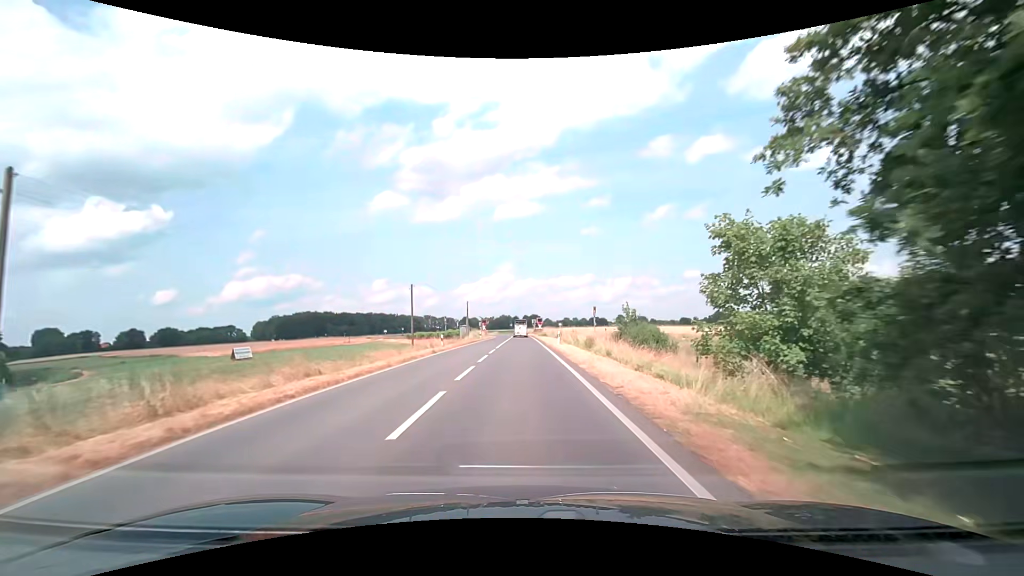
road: secondary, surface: asphalt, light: Day
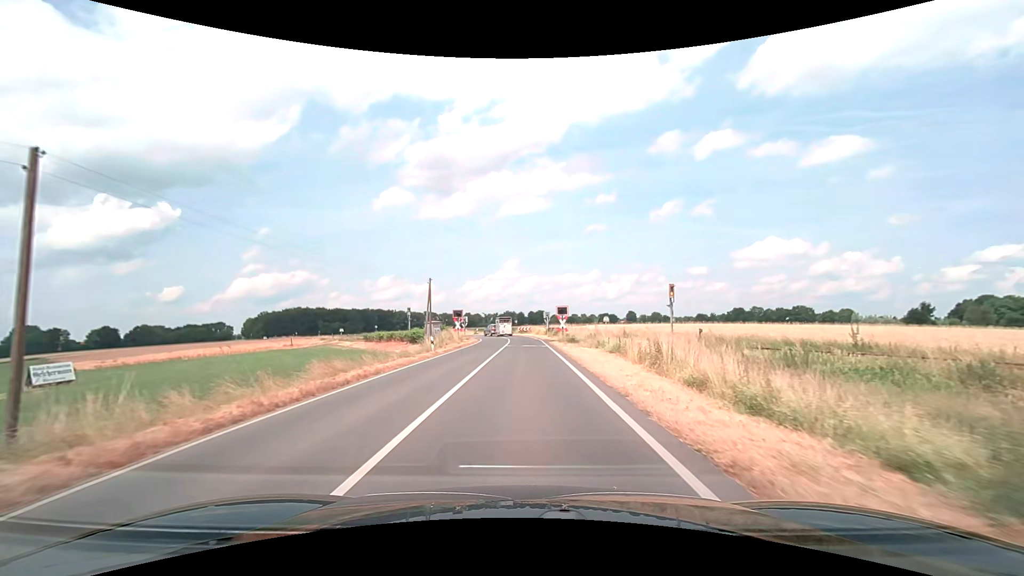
(-0.1, +38.5) m; -1°
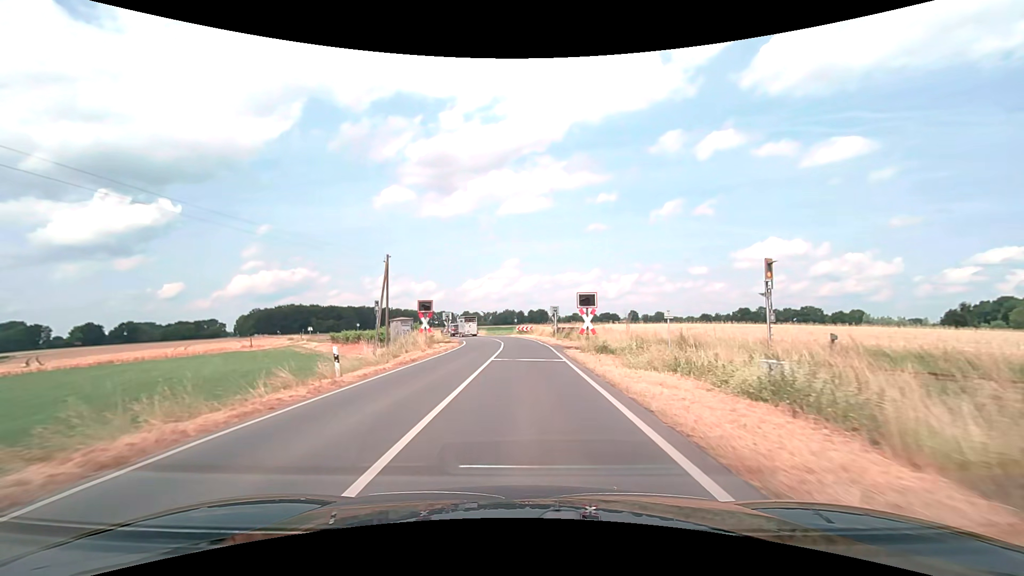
(0.0, +15.5) m; 0°
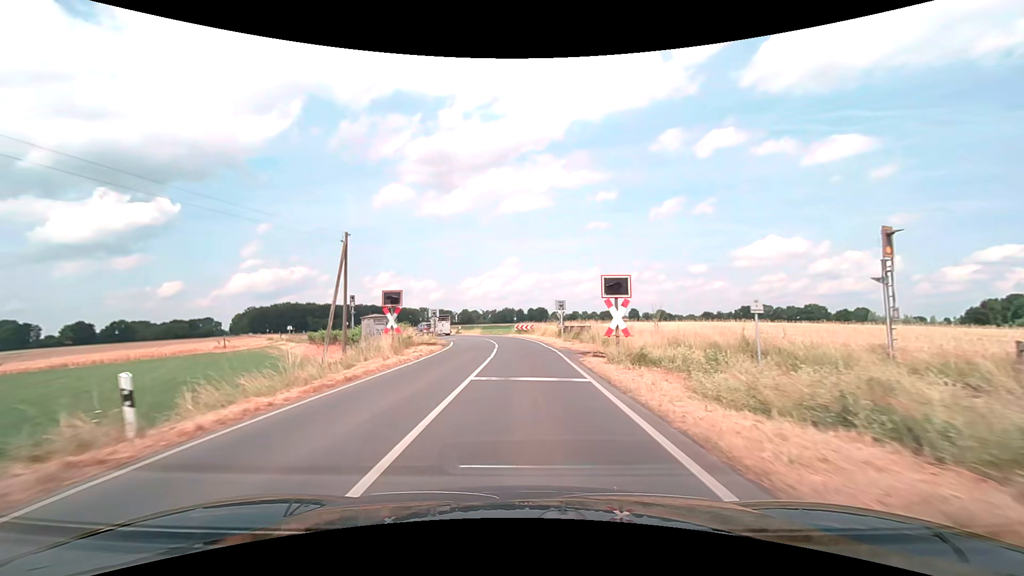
(0.0, +7.8) m; 0°
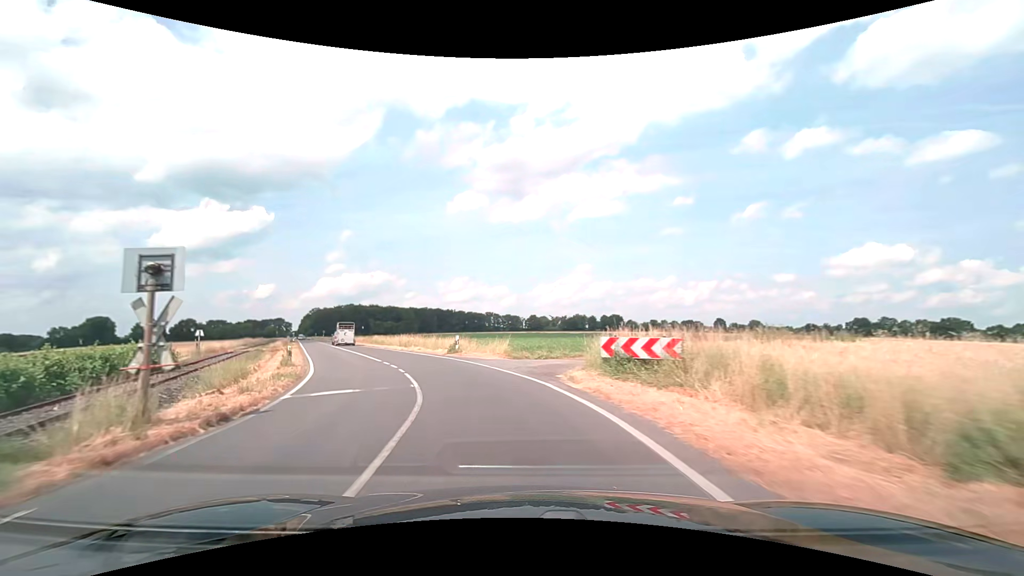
(-0.7, +39.1) m; -8°
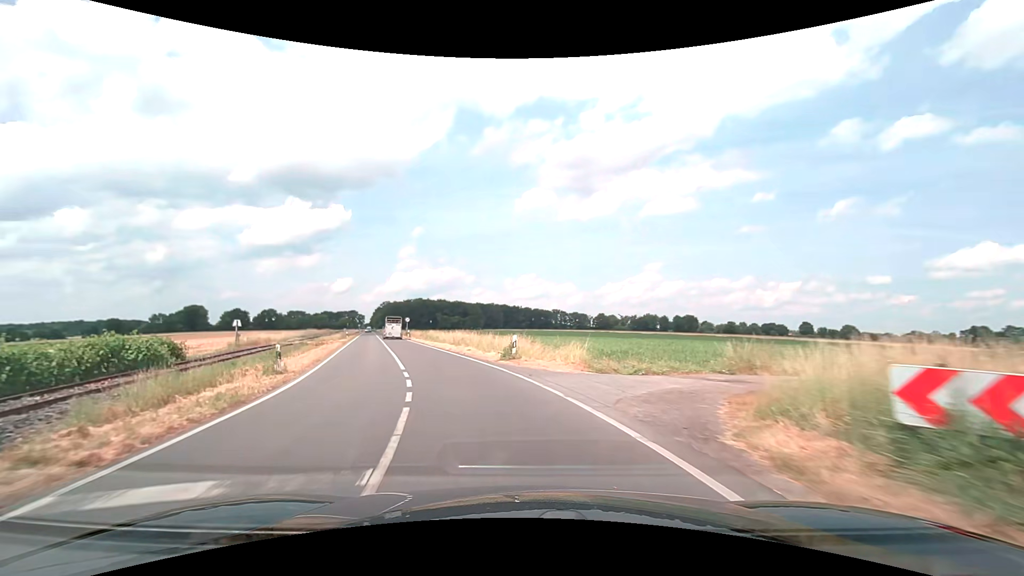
(-0.5, +8.0) m; -8°
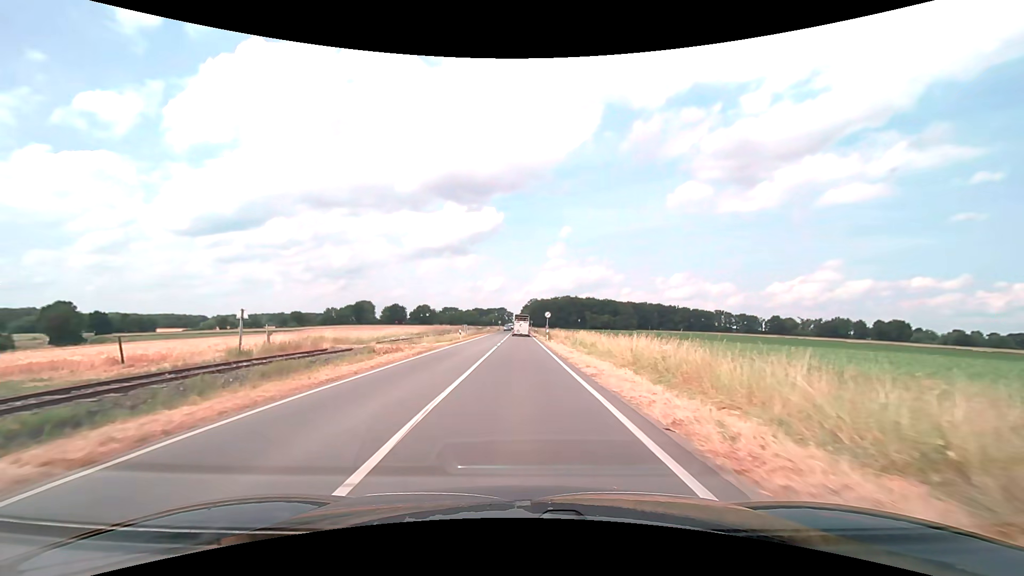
(-4.1, +23.6) m; -17°
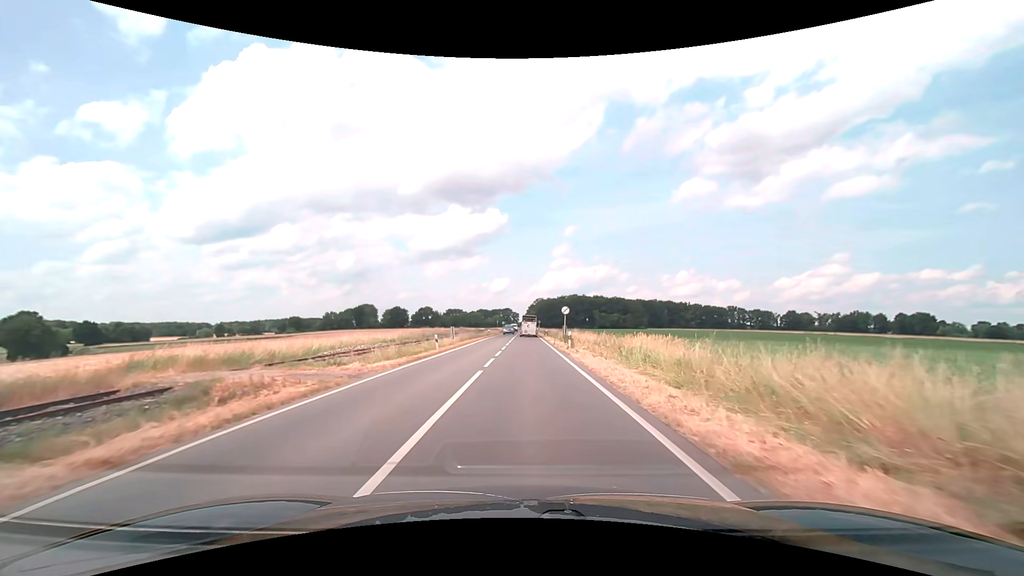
(-0.2, +16.1) m; -1°
(0, +10) (0, +20) (0, +30) (0, +40) (0, +50) (0, +60) (0, +70) (0, +80) (0, +90) (0, +100) m
